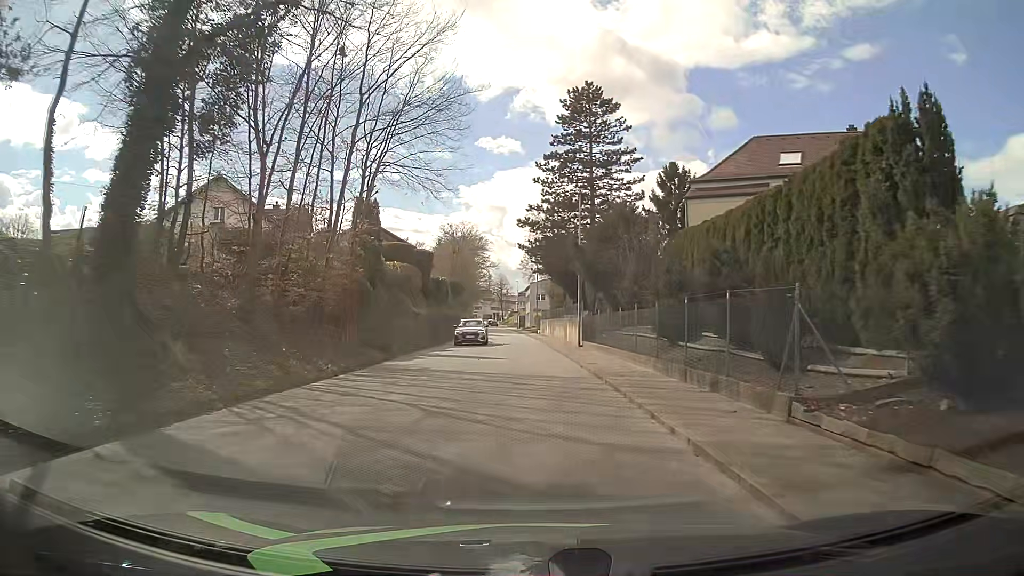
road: tertiary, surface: asphalt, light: Day
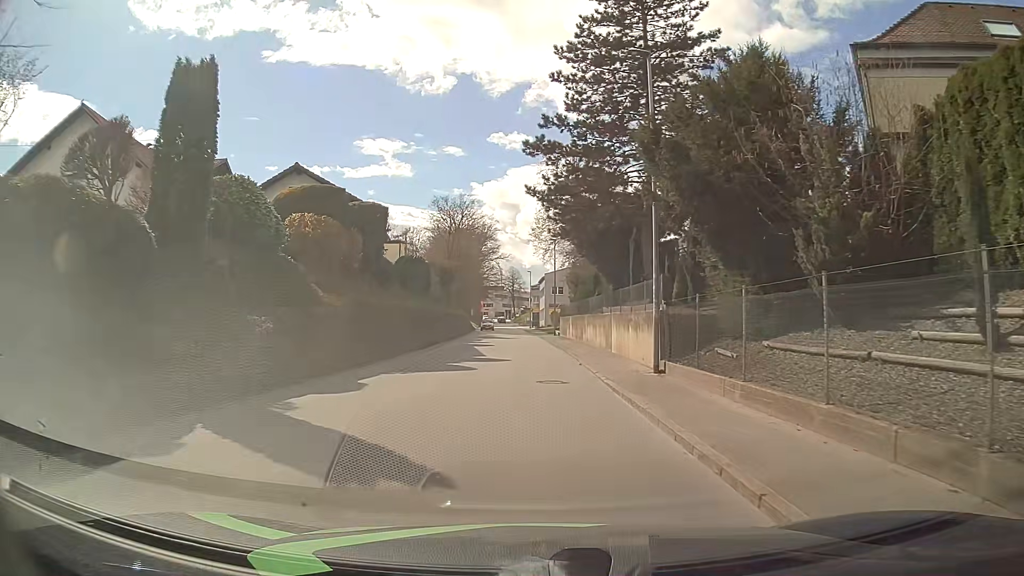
(-0.3, +19.3) m; -2°
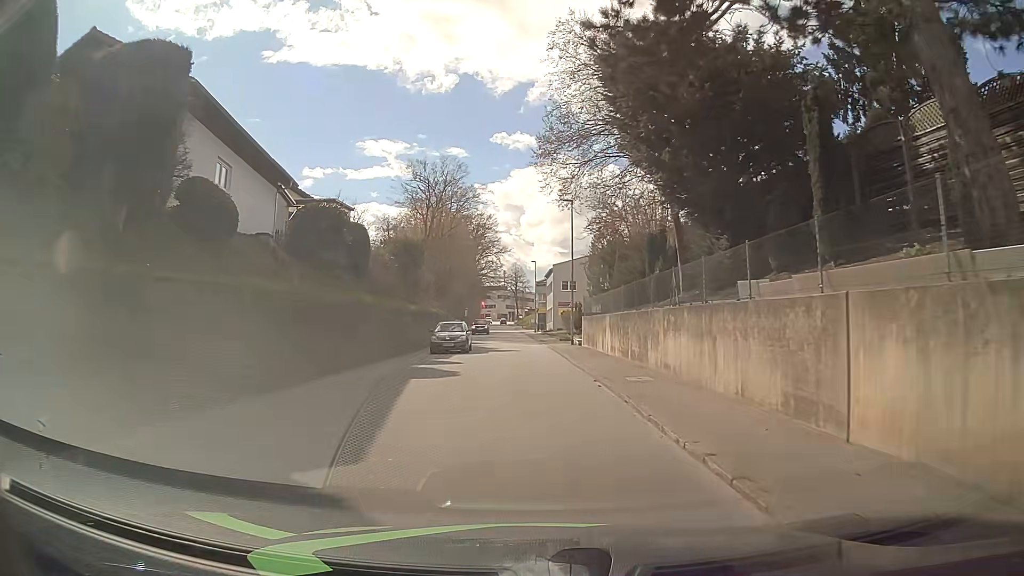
(-0.2, +19.4) m; -2°
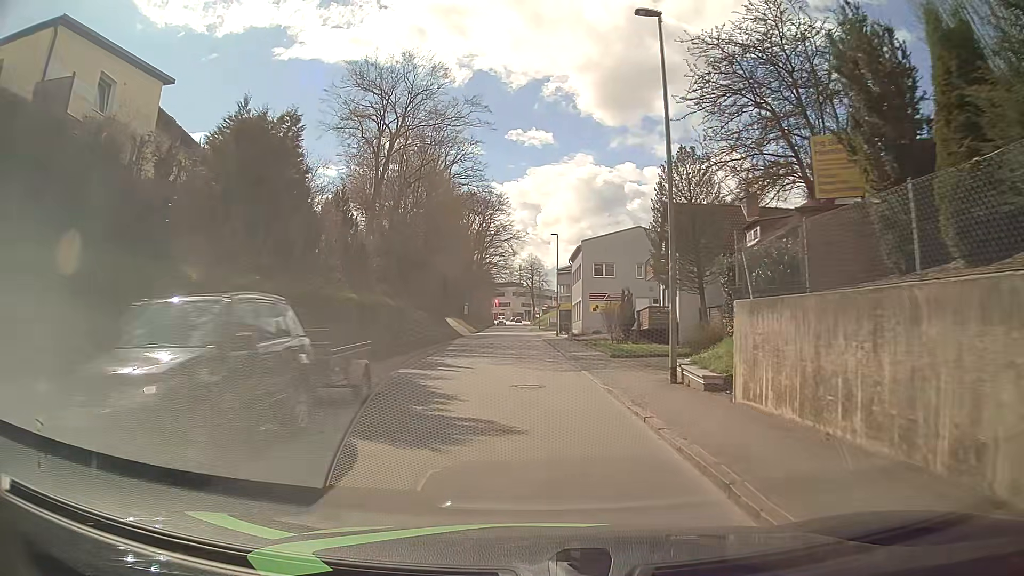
(+0.1, +24.0) m; -1°
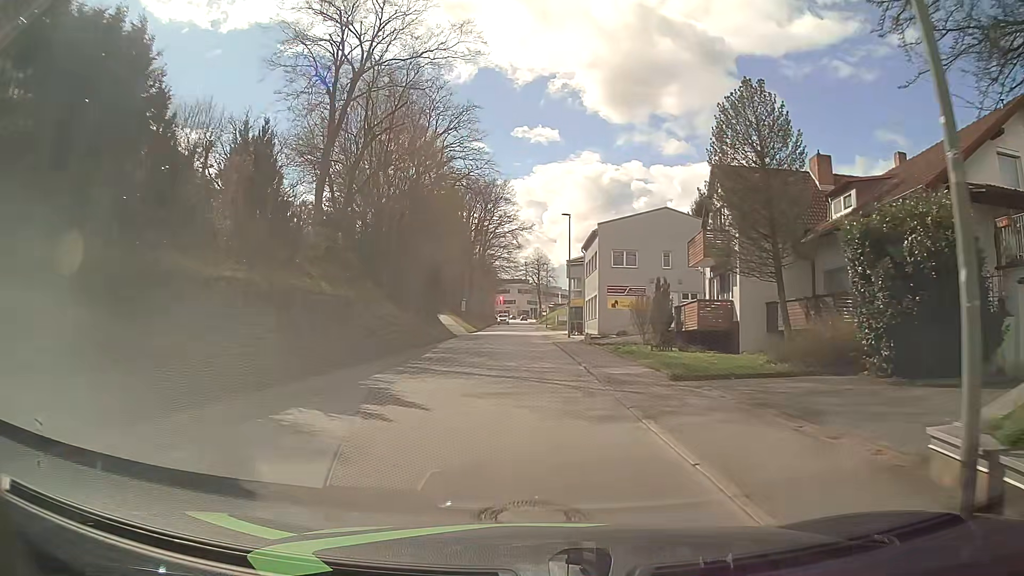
(-0.1, +9.6) m; -1°
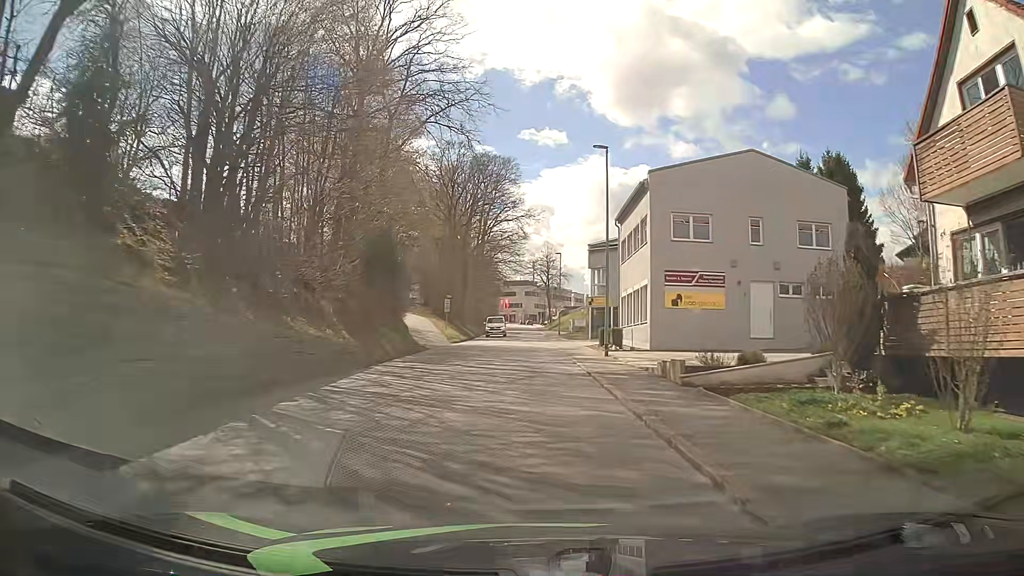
(-0.1, +19.1) m; 0°
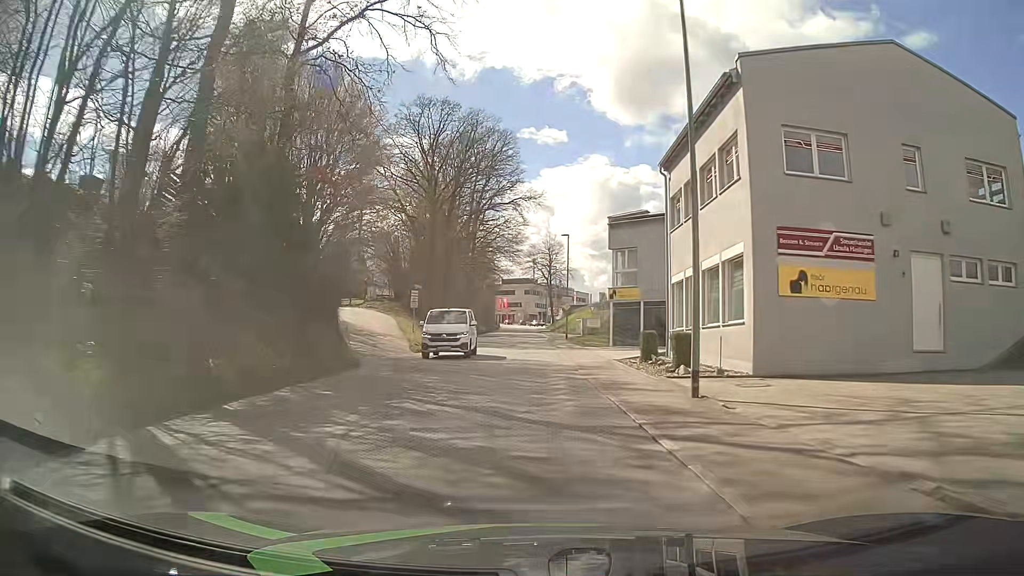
(0.0, +14.3) m; 0°
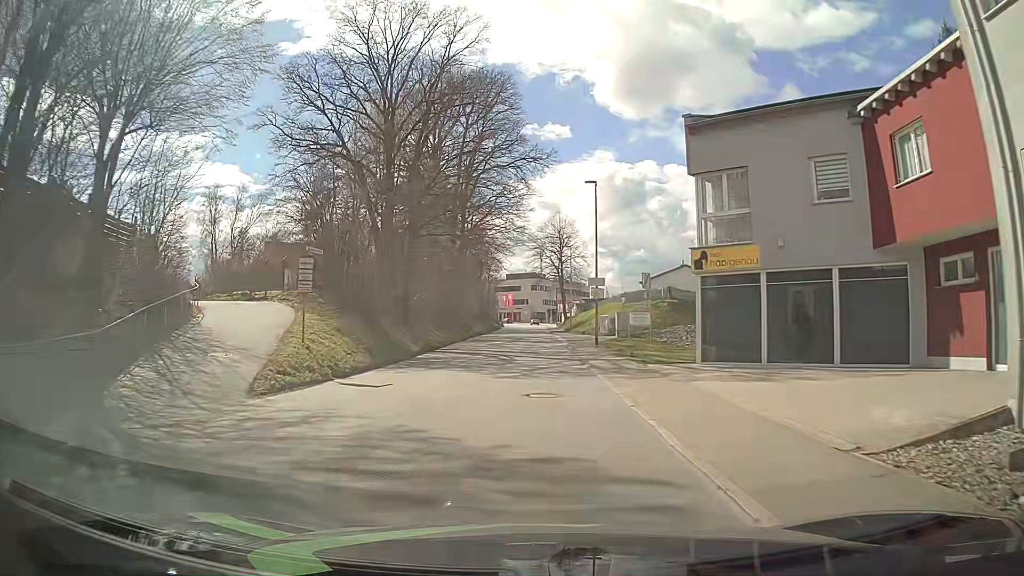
(-0.1, +19.2) m; -1°
(0, +10) (0, +20) (0, +30) (0, +40) (0, +50) (0, +60) (0, +70) (0, +80) (0, +90) (0, +100) m
